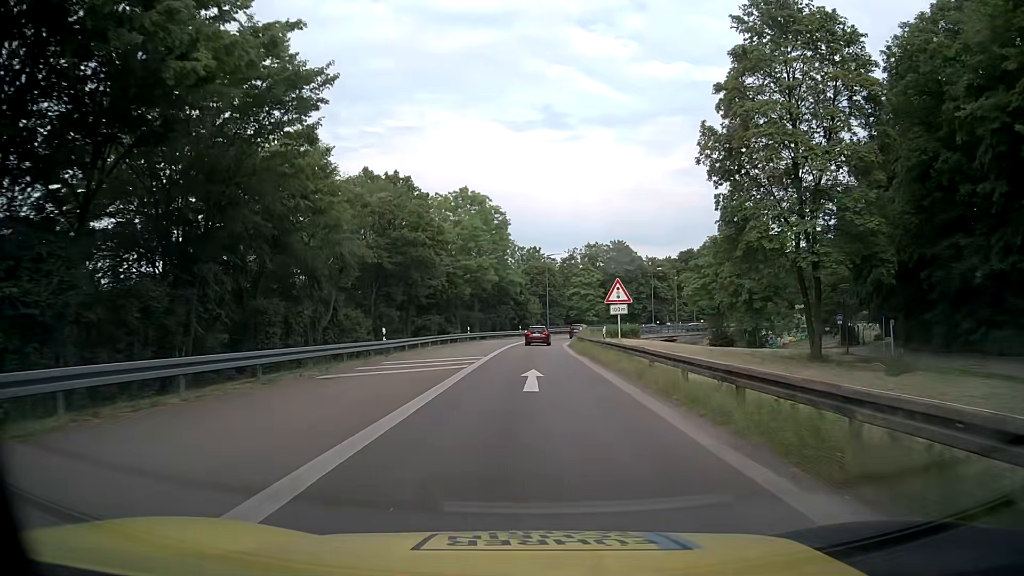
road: motorway_link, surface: asphalt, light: Day
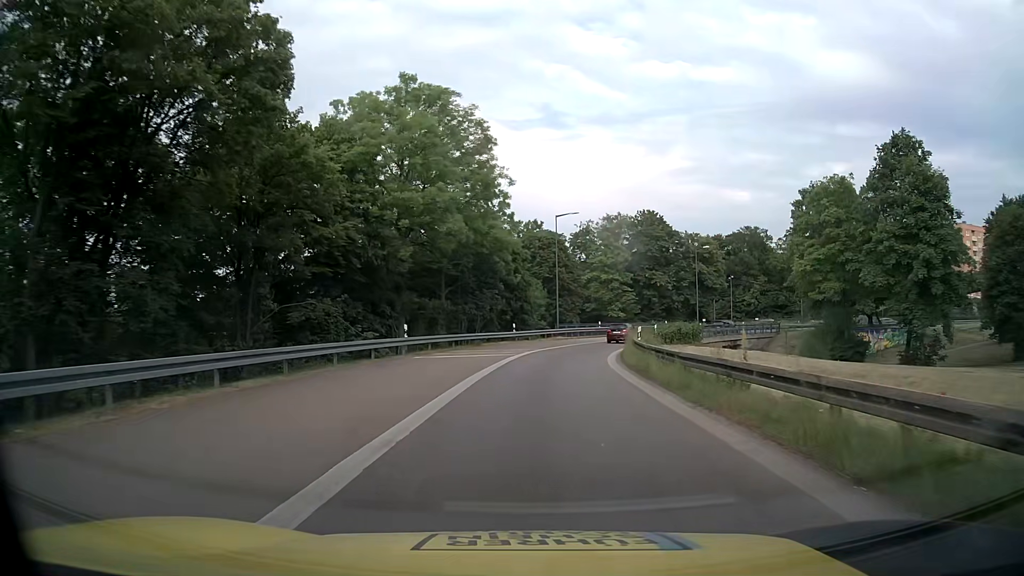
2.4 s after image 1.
(0.0, +31.1) m; 0°
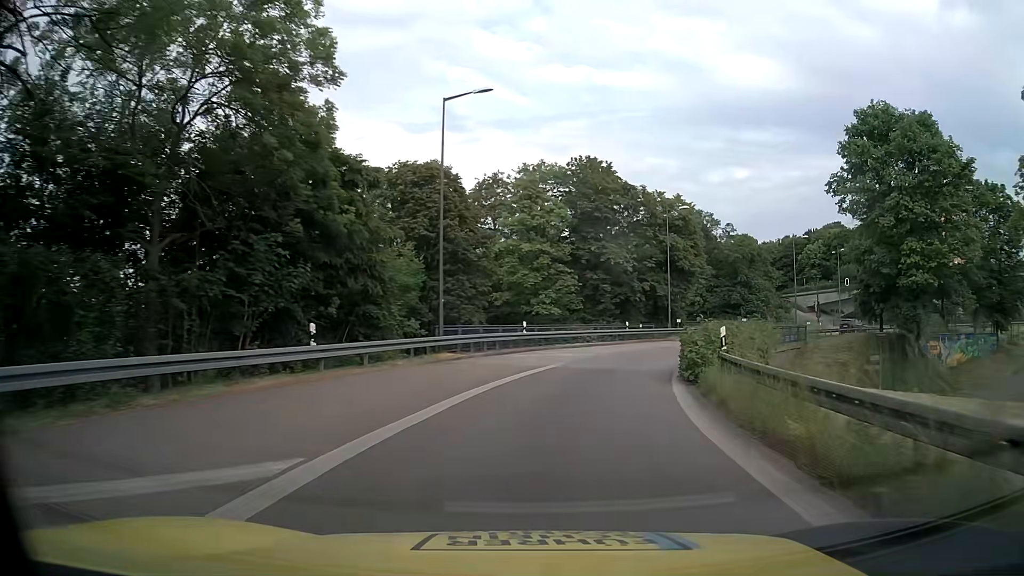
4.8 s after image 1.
(+1.7, +31.0) m; +8°
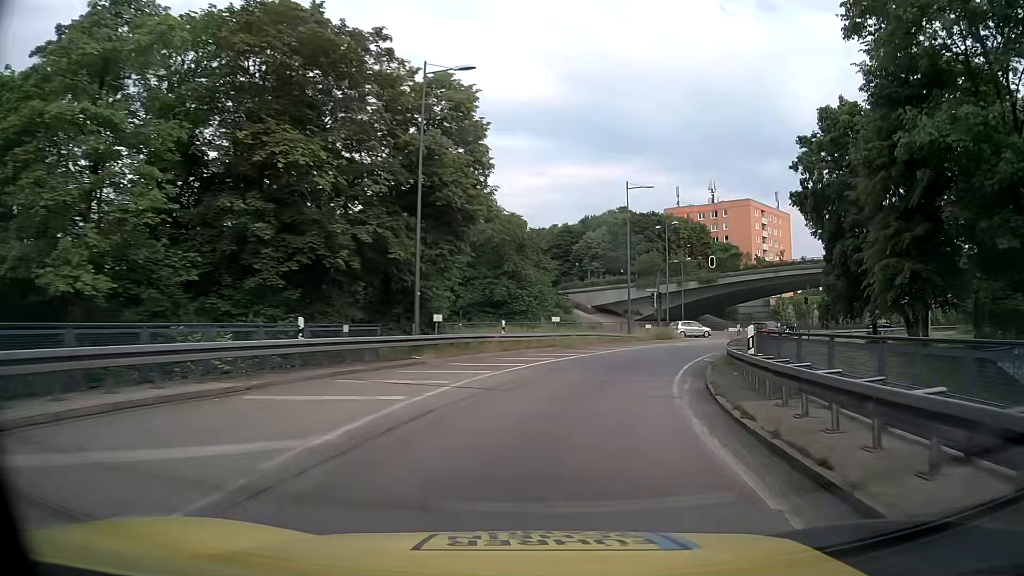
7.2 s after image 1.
(+5.6, +29.9) m; +23°
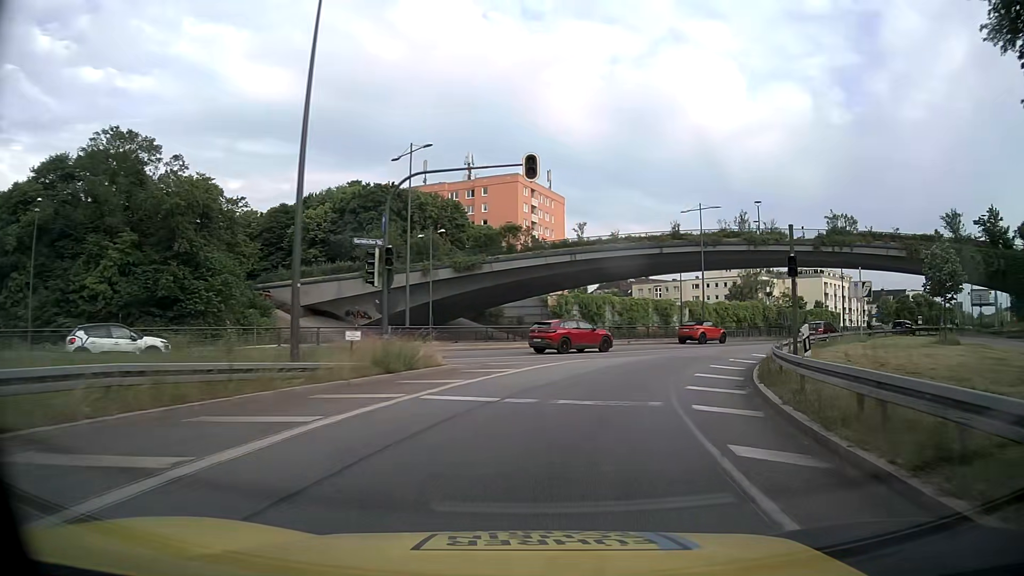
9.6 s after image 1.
(+5.4, +29.1) m; +21°
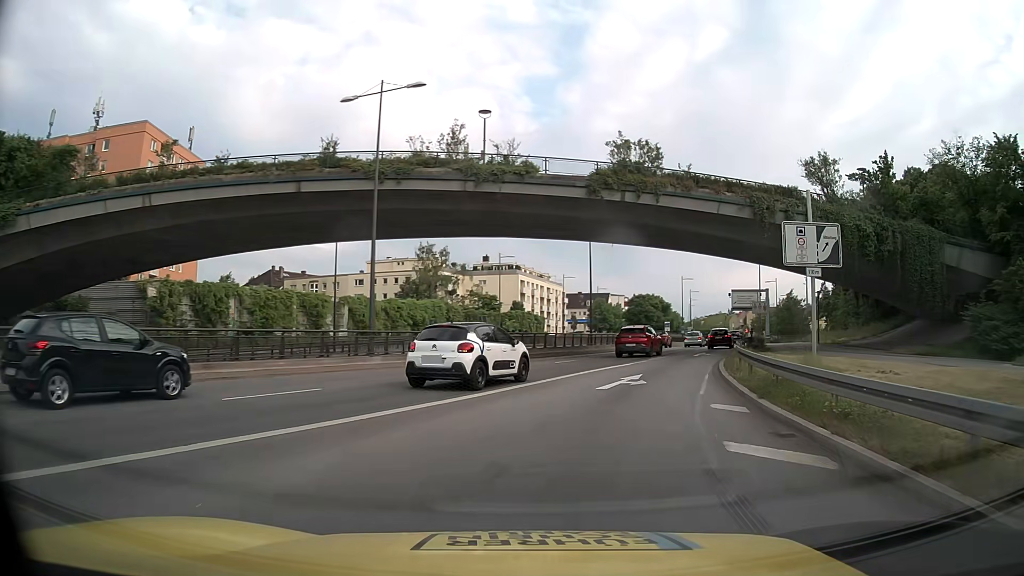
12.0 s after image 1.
(+6.9, +27.7) m; +29°
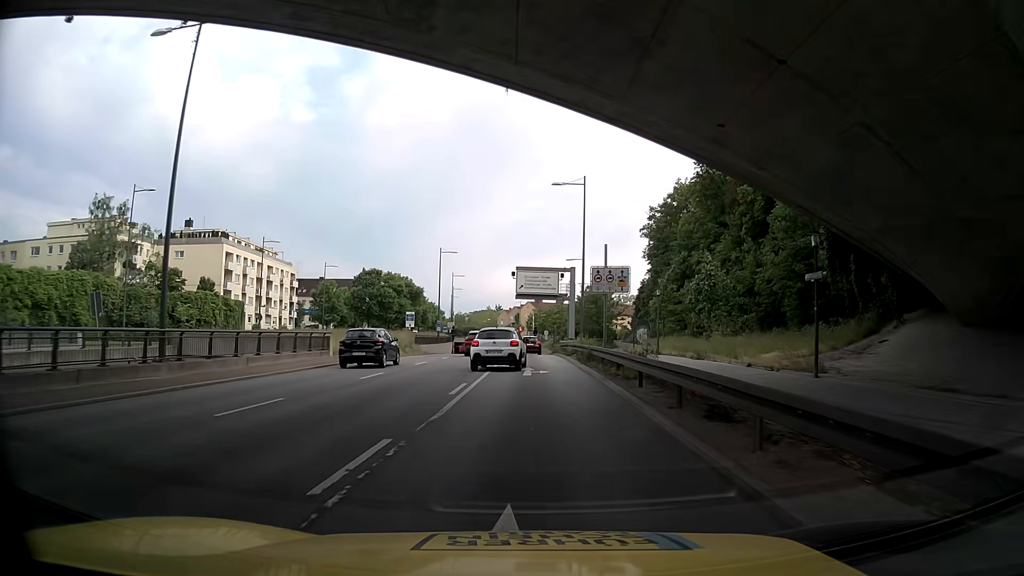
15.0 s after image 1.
(+8.6, +34.2) m; +21°
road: trunk
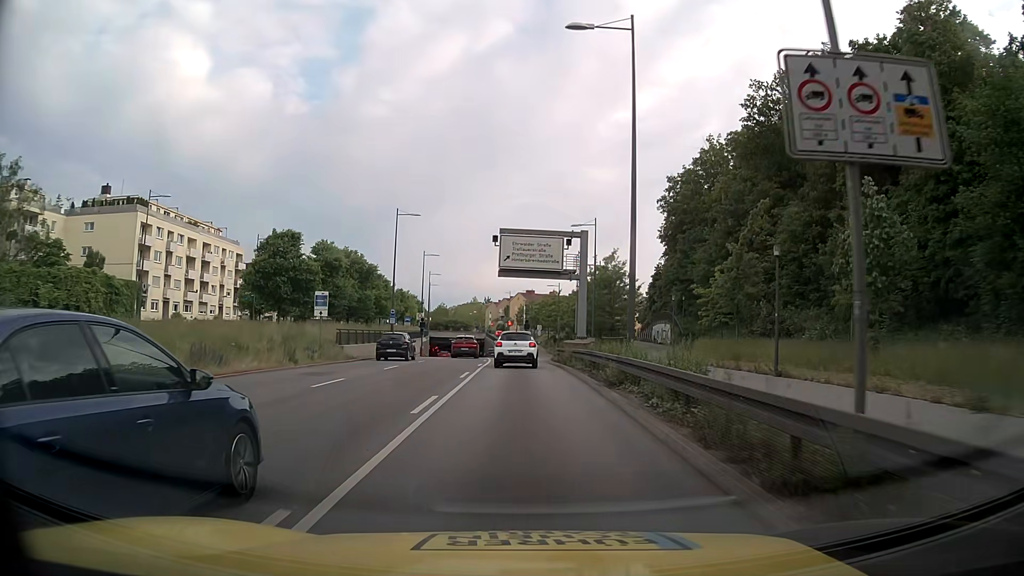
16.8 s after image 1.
(-0.2, +21.5) m; +1°
(0, +10) (0, +20) (0, +30) (-1, +40) (-1, +50) (-2, +60) (-3, +70) (-4, +80) (-5, +90) (-6, +100) m
